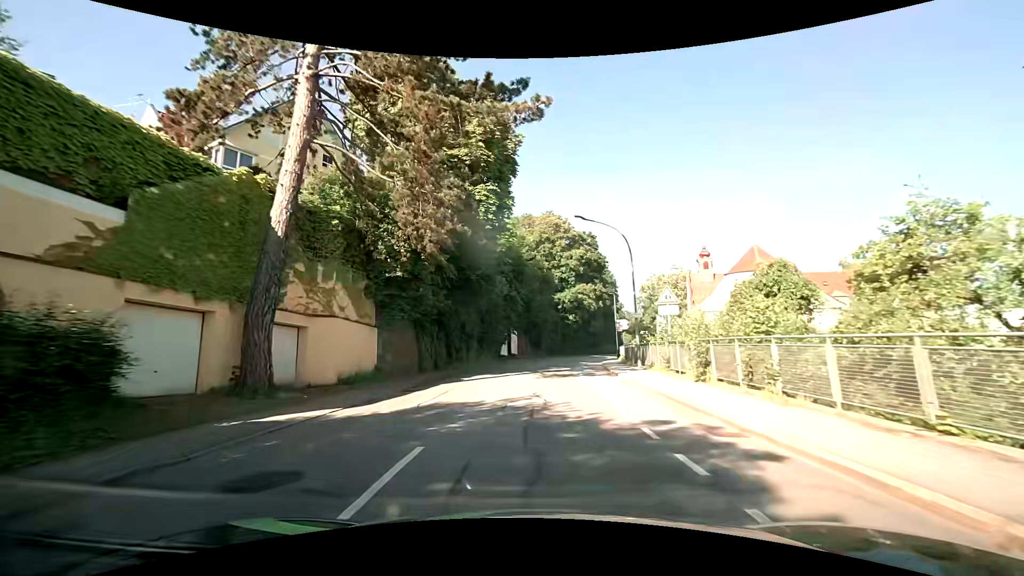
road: tertiary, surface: asphalt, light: Day
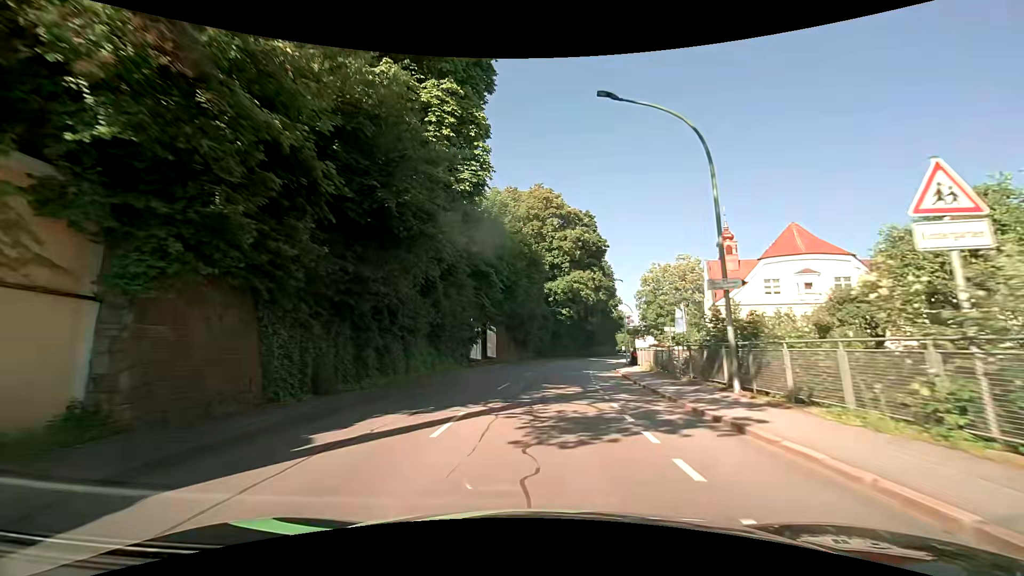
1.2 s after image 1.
(+0.2, +14.4) m; +1°
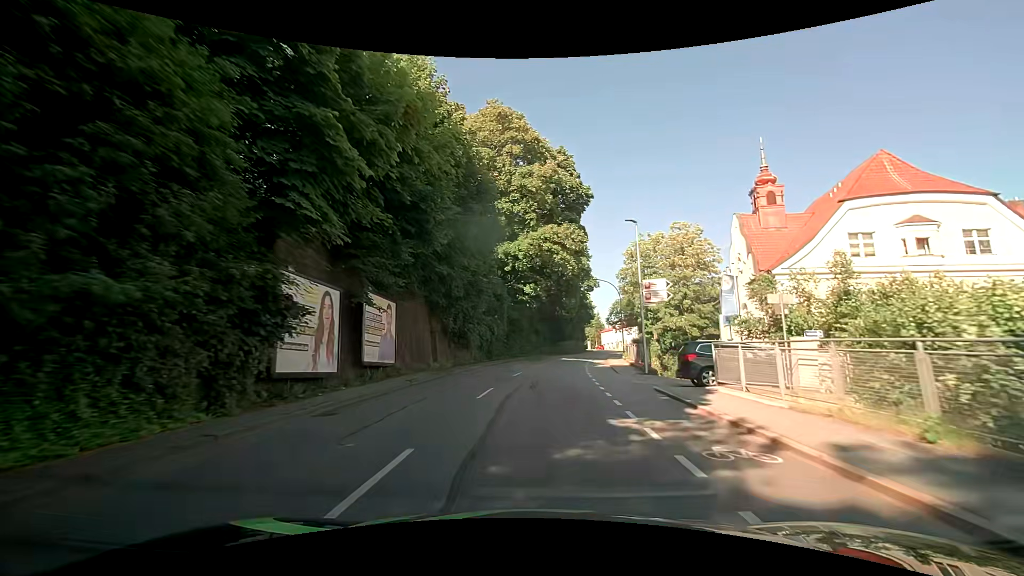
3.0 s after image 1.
(+1.0, +22.1) m; +6°
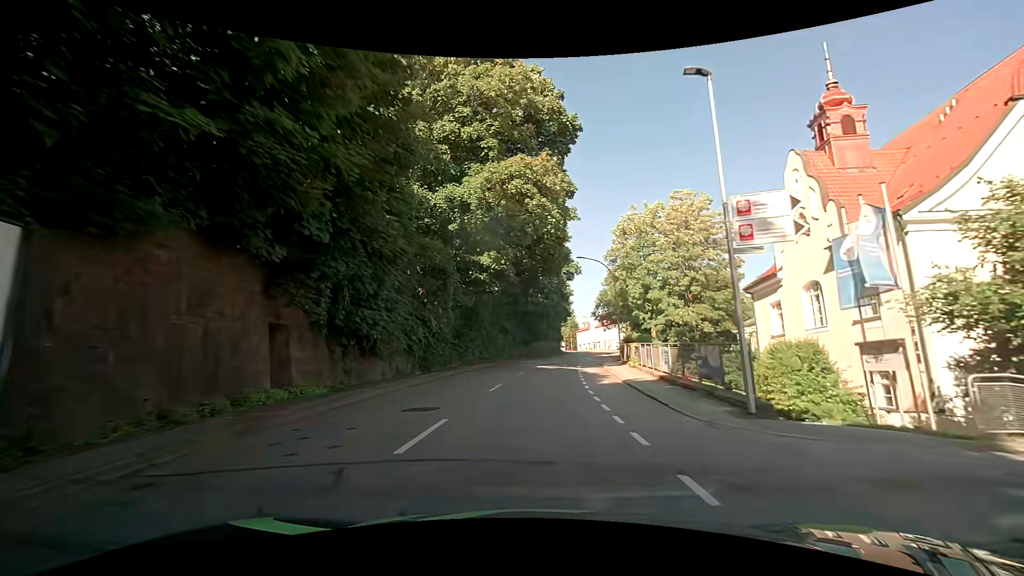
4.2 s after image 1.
(+0.5, +15.1) m; +3°
